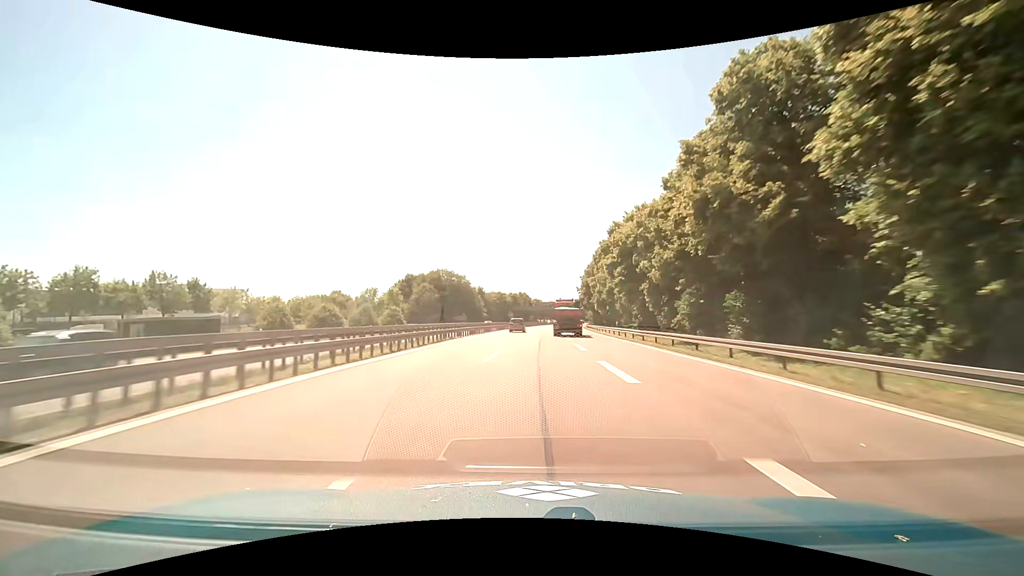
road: motorway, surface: asphalt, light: Day
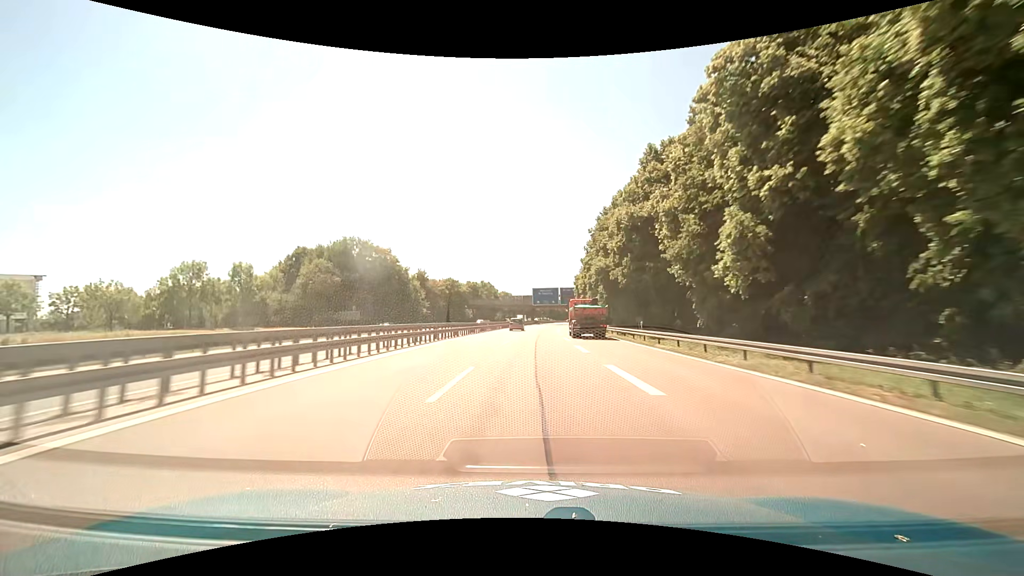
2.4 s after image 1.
(+1.9, +62.1) m; +4°
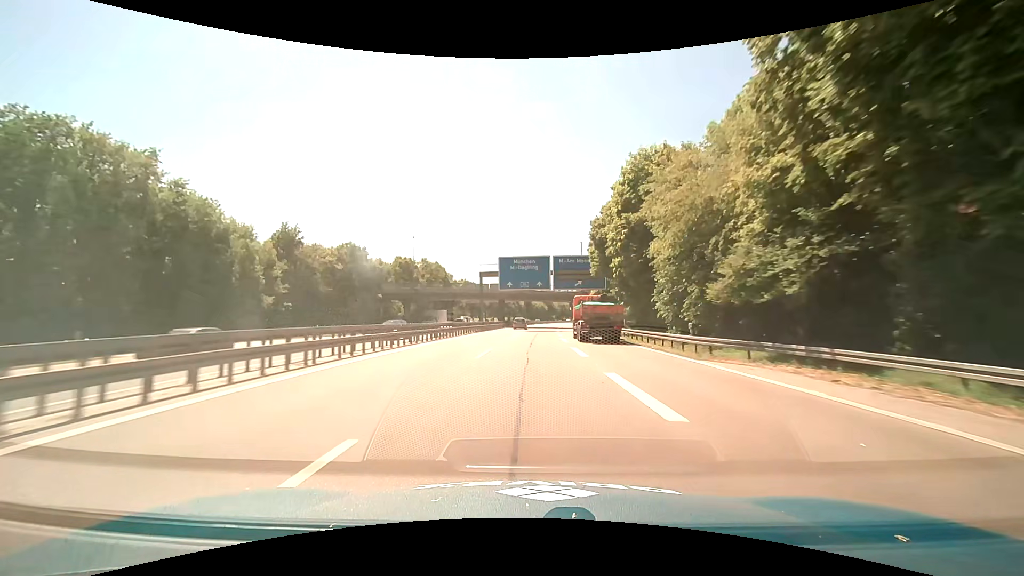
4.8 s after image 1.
(+1.8, +62.5) m; +3°
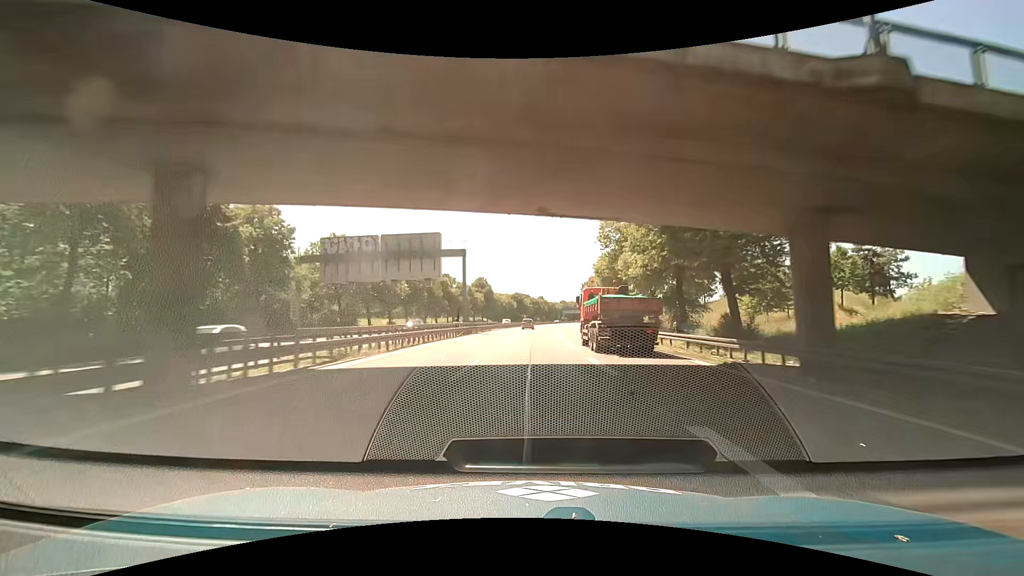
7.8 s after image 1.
(+2.3, +78.5) m; +4°
(0, +10) (0, +20) (0, +30) (+1, +40) (+1, +50) (+1, +60) (+2, +70) (+2, +80) (+3, +90) (+4, +100) m
